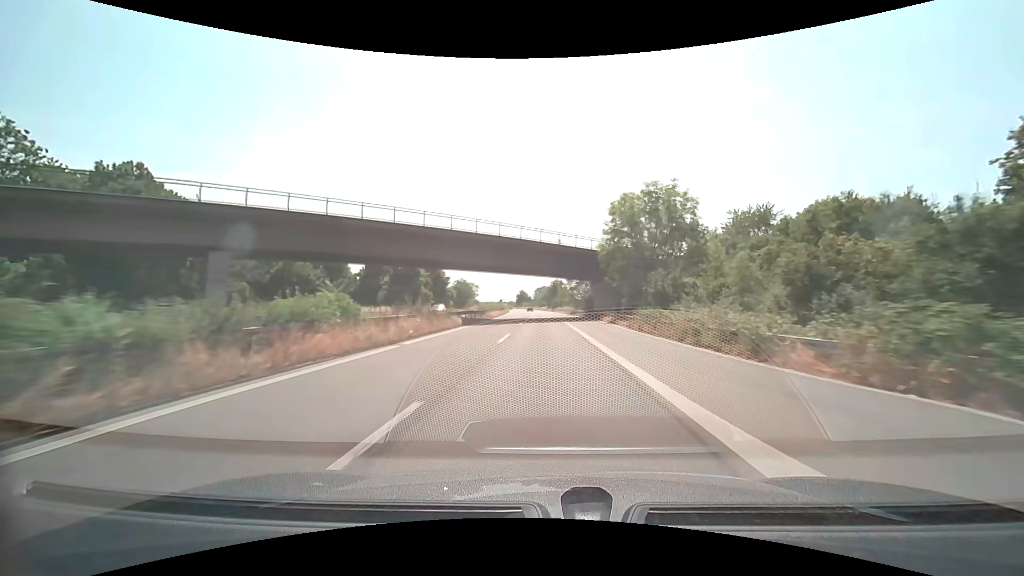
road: trunk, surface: asphalt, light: Day
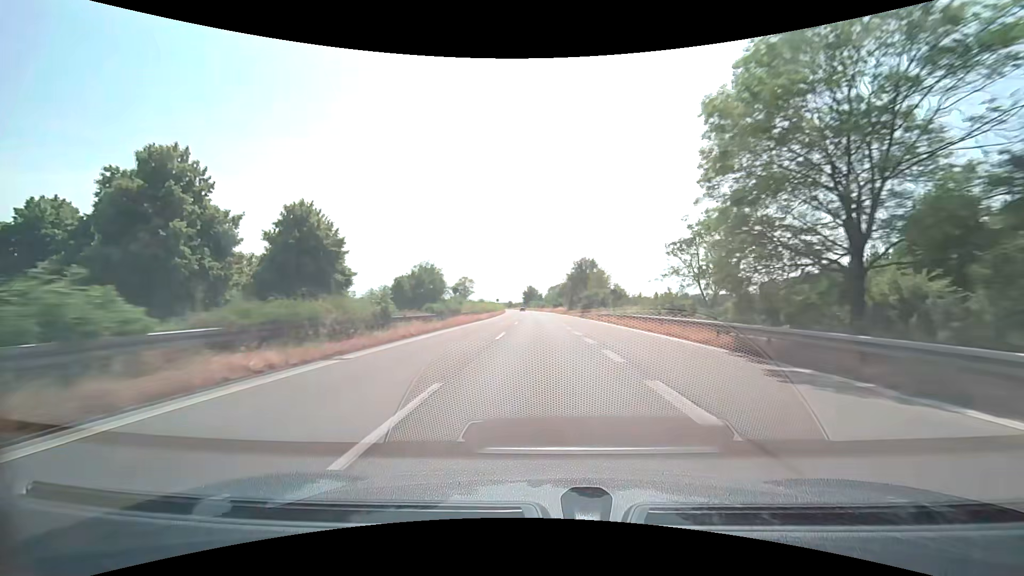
(-0.6, +70.4) m; -2°
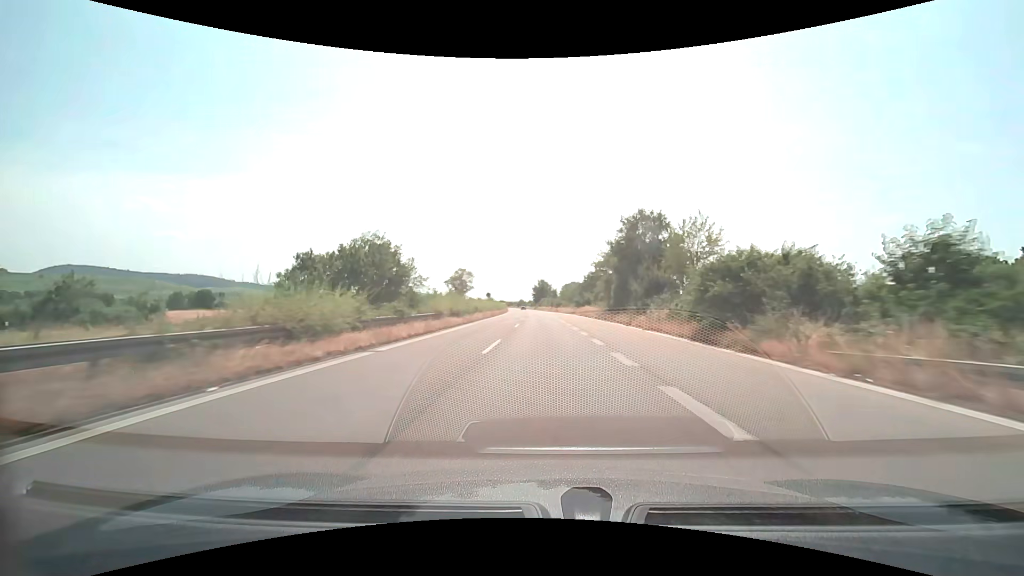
(-0.4, +42.5) m; -1°
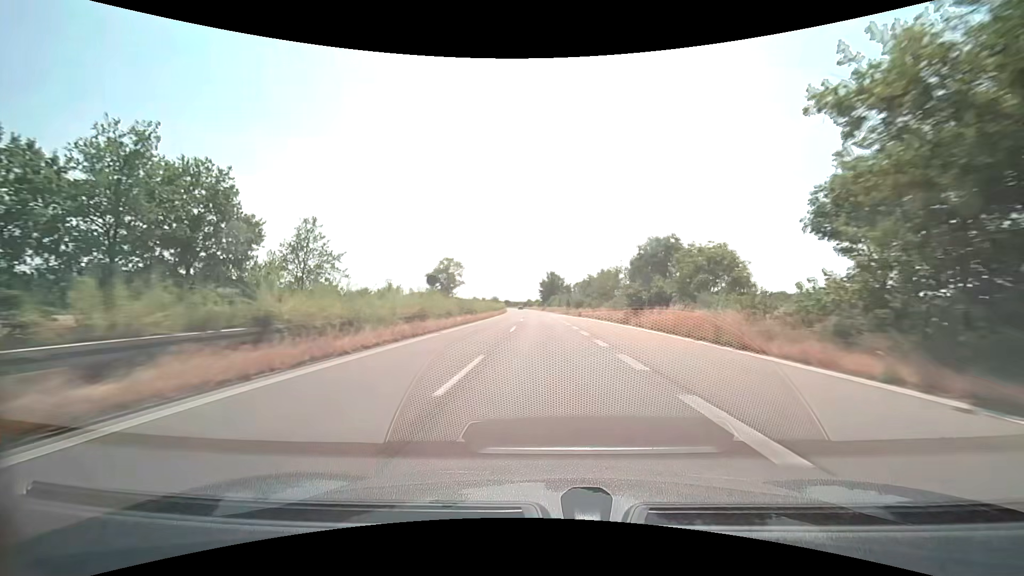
(-0.4, +42.7) m; -1°
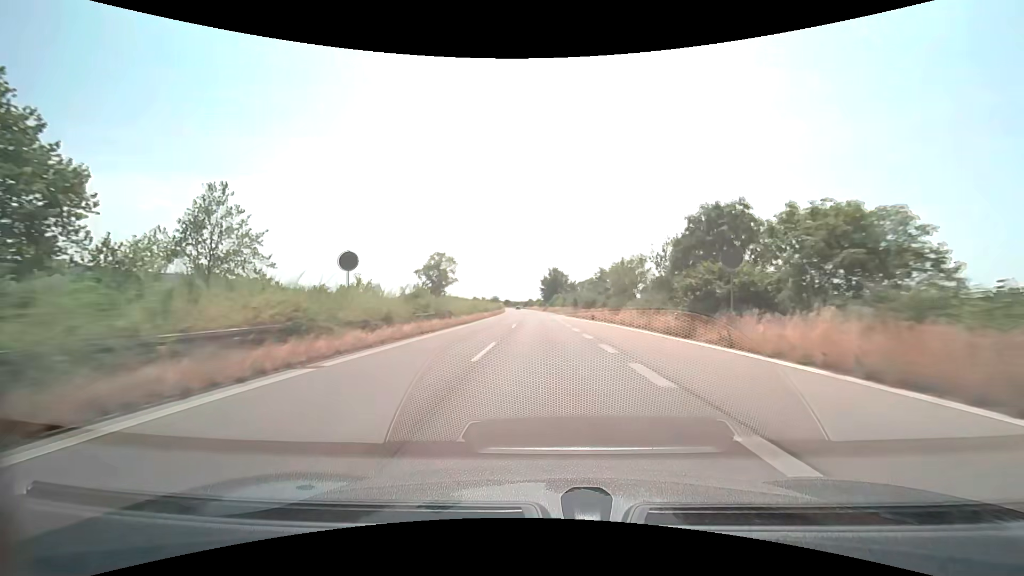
(0.0, +14.3) m; 0°
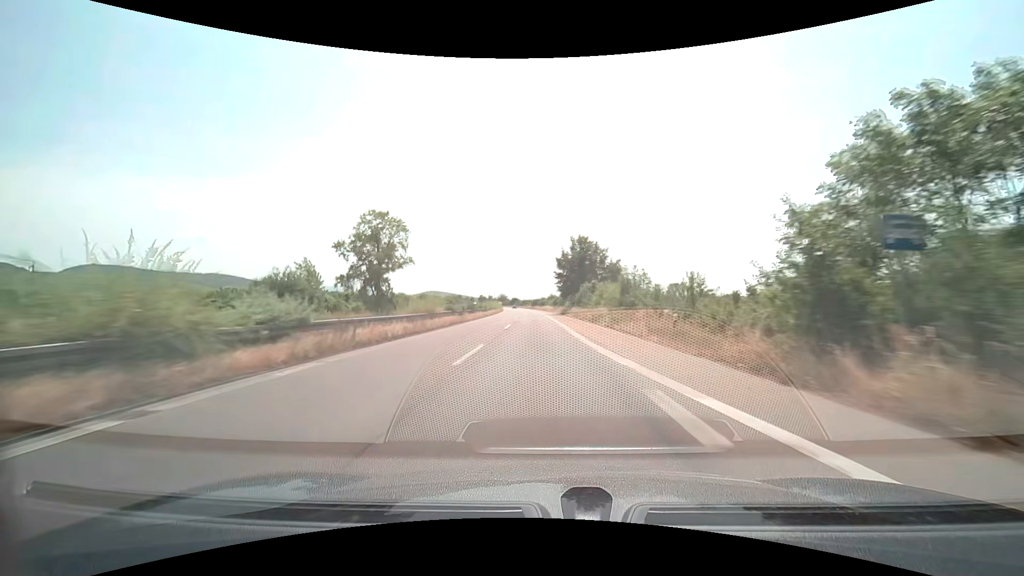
(-0.6, +57.2) m; -1°
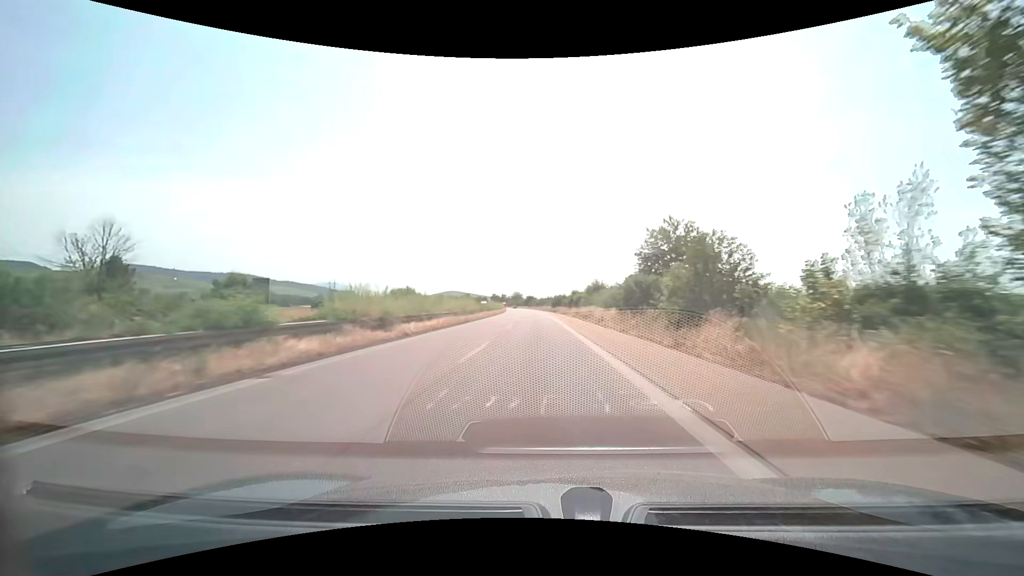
(-1.4, +71.7) m; -2°
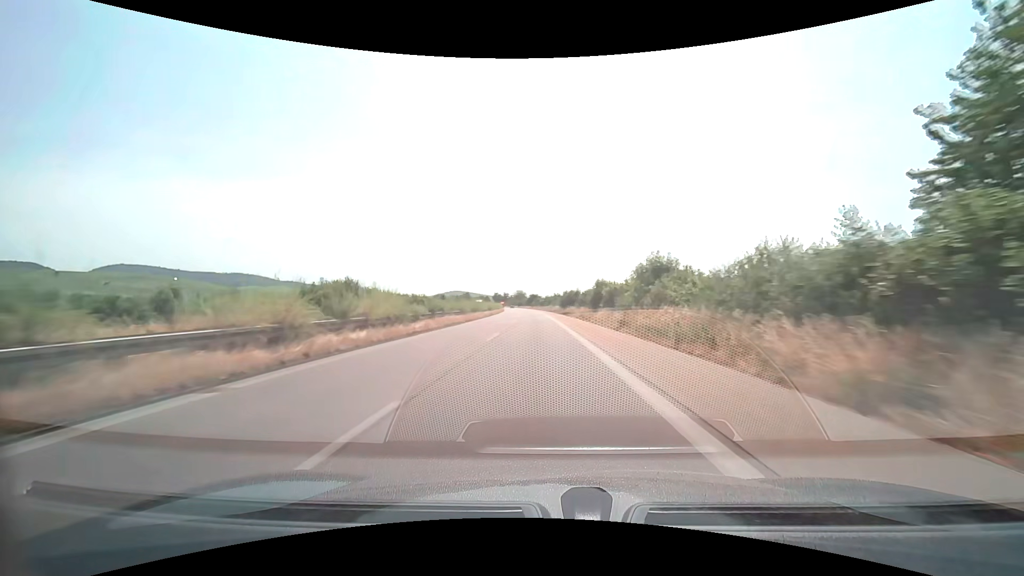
(-0.1, +28.7) m; -1°
(0, +10) (0, +20) (0, +30) (-1, +40) (-1, +50) (-1, +60) (-2, +70) (-2, +80) (-3, +90) (-3, +100) m
